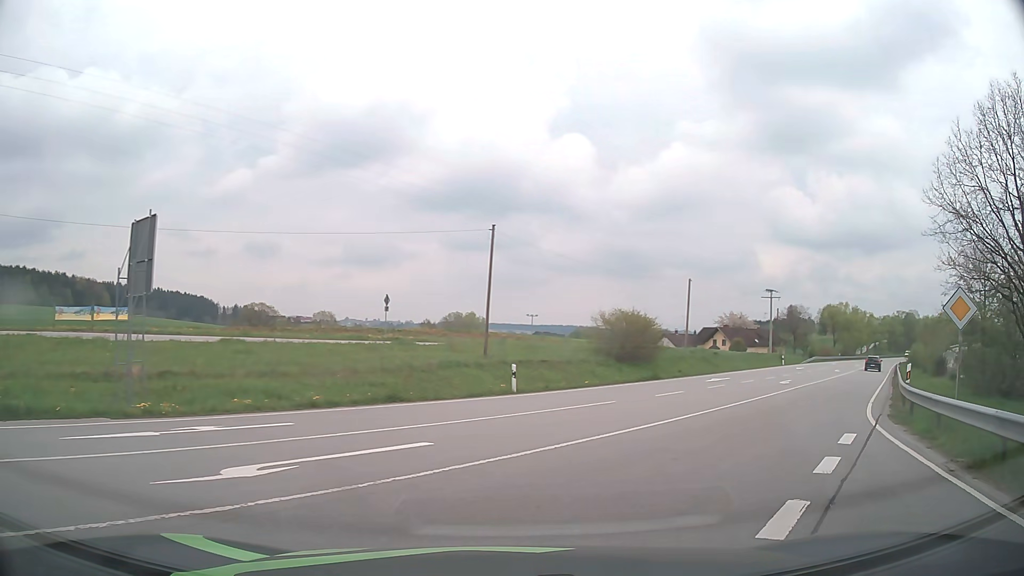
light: Day
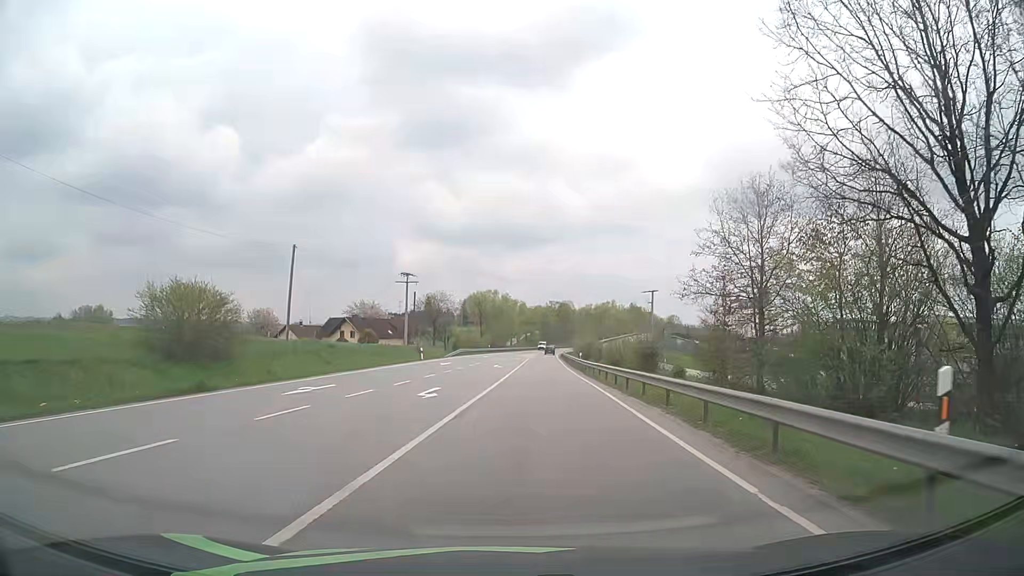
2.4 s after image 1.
(+5.5, +15.4) m; +31°
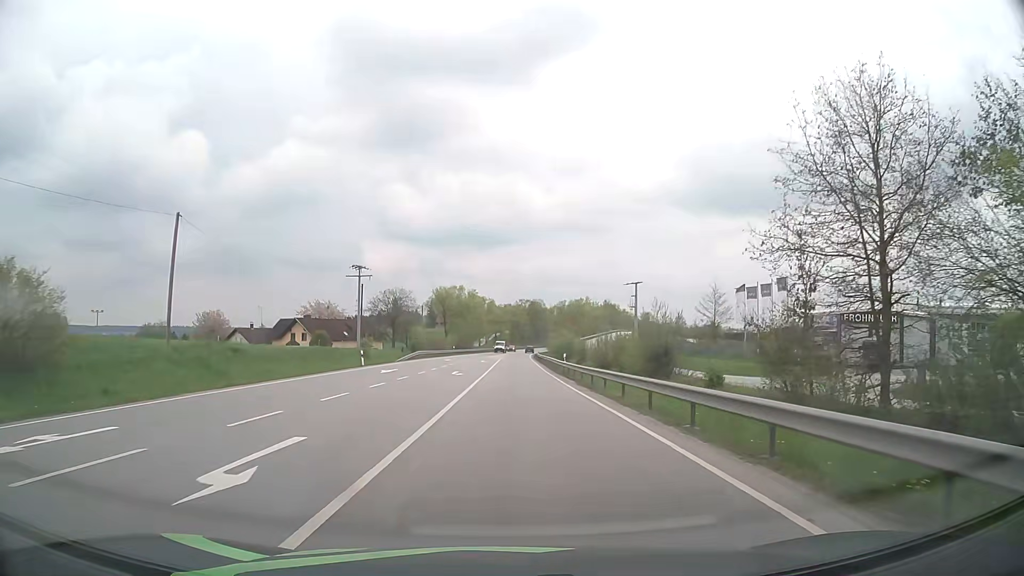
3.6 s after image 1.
(+0.4, +12.9) m; +3°
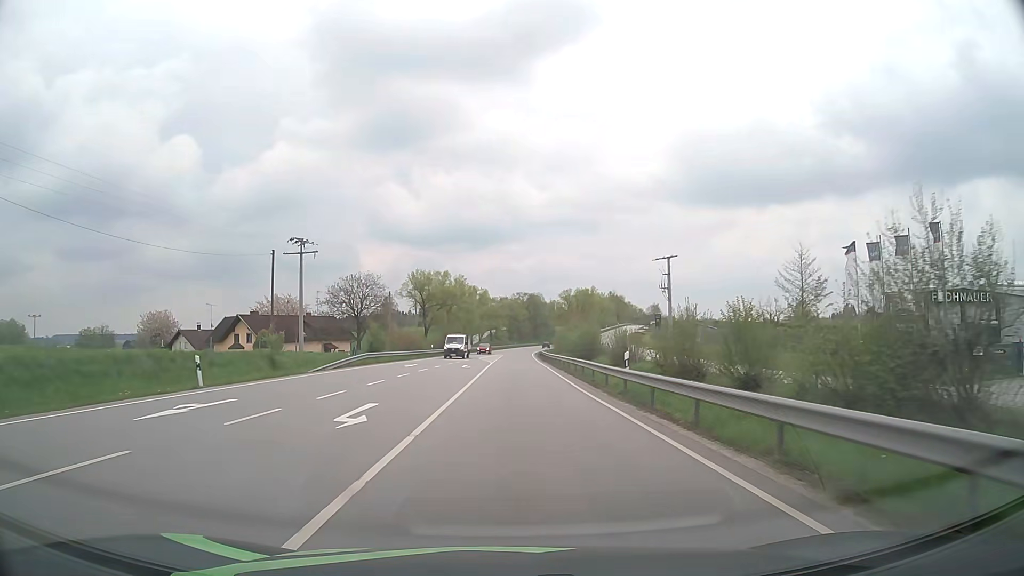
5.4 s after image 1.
(+0.2, +25.1) m; 0°
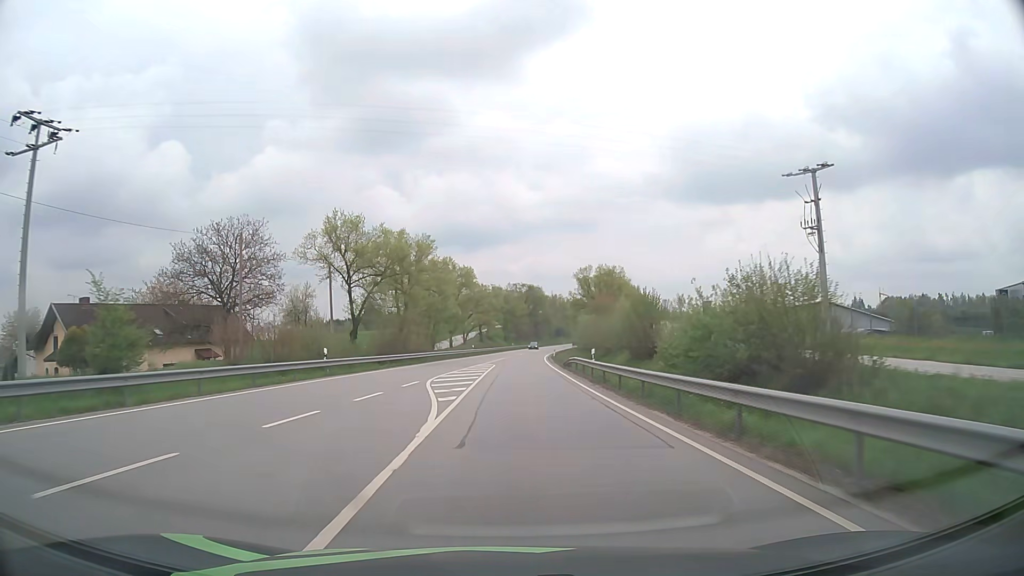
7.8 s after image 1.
(-0.1, +42.7) m; 0°
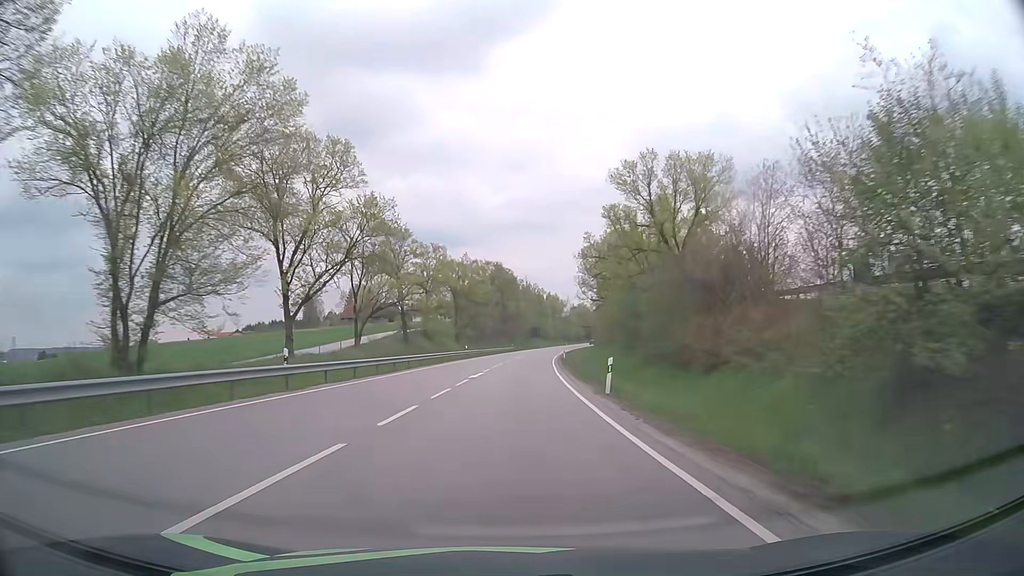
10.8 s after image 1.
(+1.6, +62.1) m; +3°
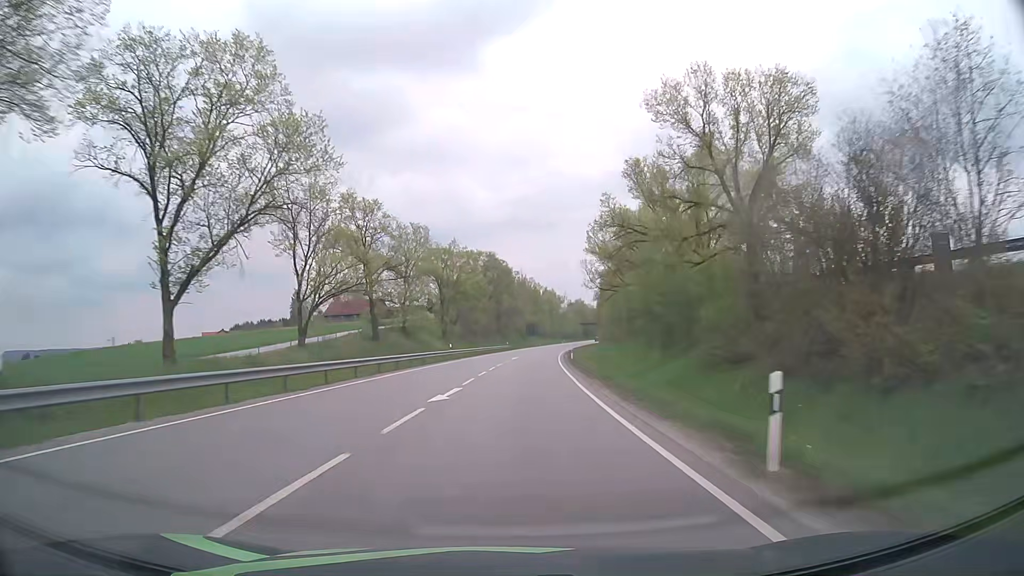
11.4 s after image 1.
(0.0, +13.1) m; 0°
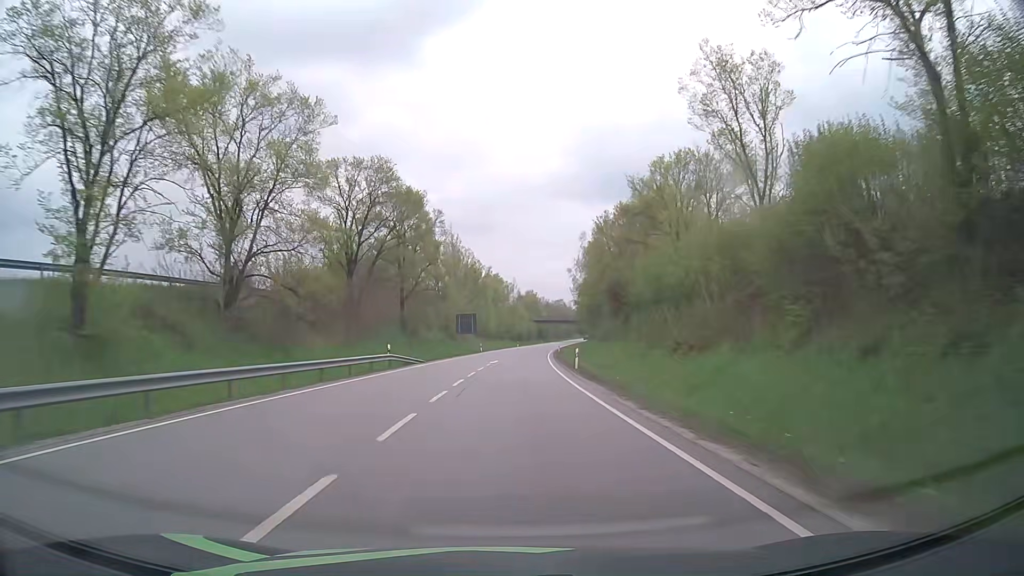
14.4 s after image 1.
(+3.0, +67.6) m; +5°
(0, +10) (0, +20) (0, +30) (+1, +40) (+1, +50) (+2, +60) (+2, +70) (+3, +80) (+4, +90) (+5, +100) m
